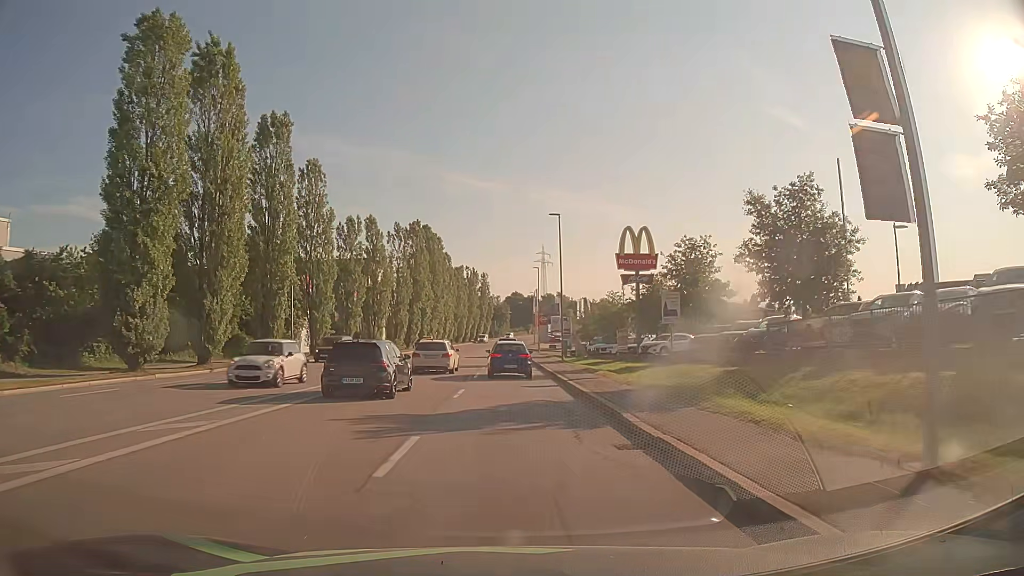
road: tertiary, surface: asphalt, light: Day
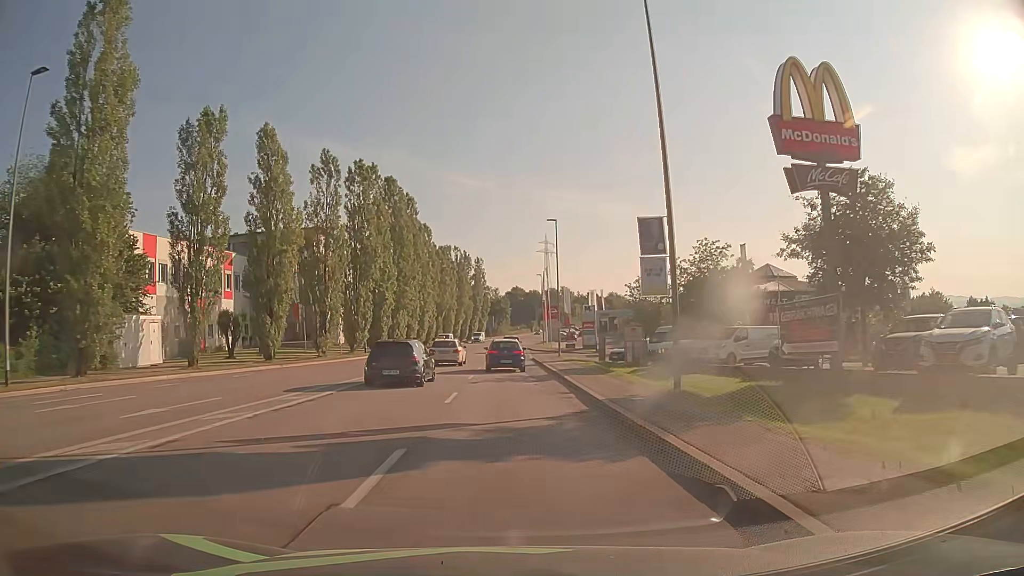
(+0.1, +31.4) m; 0°
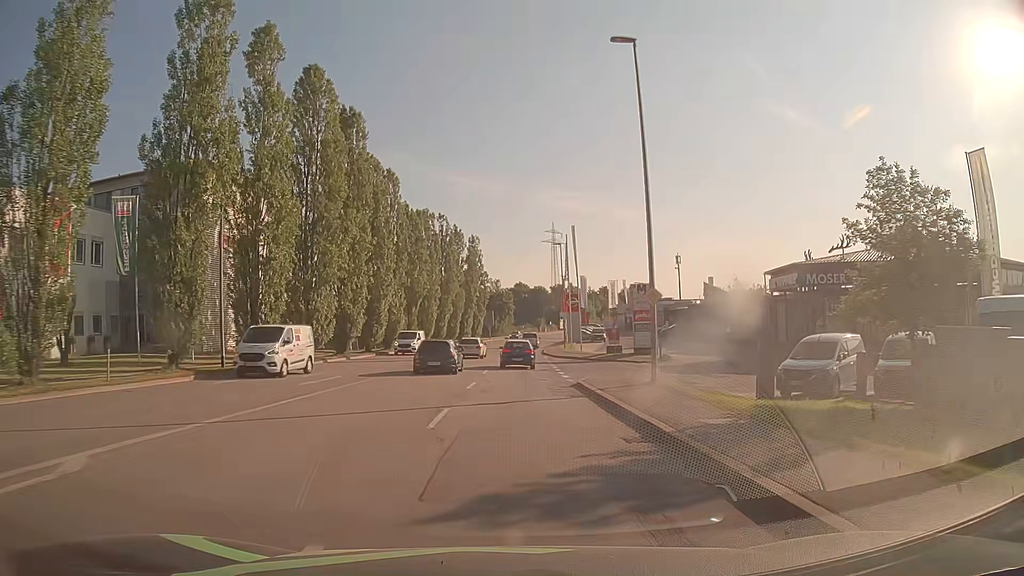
(-0.2, +31.5) m; 0°
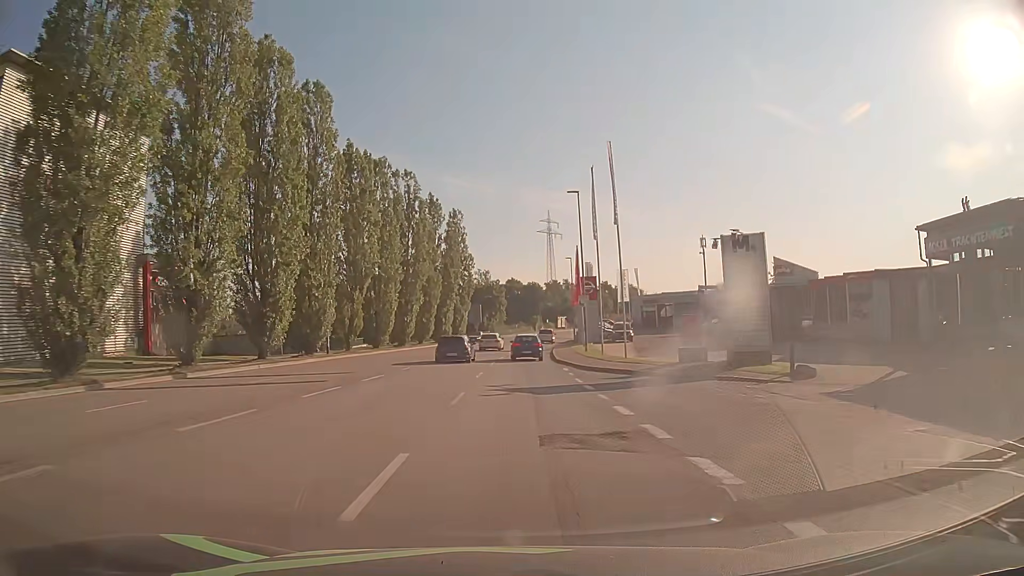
(+0.1, +23.5) m; +1°
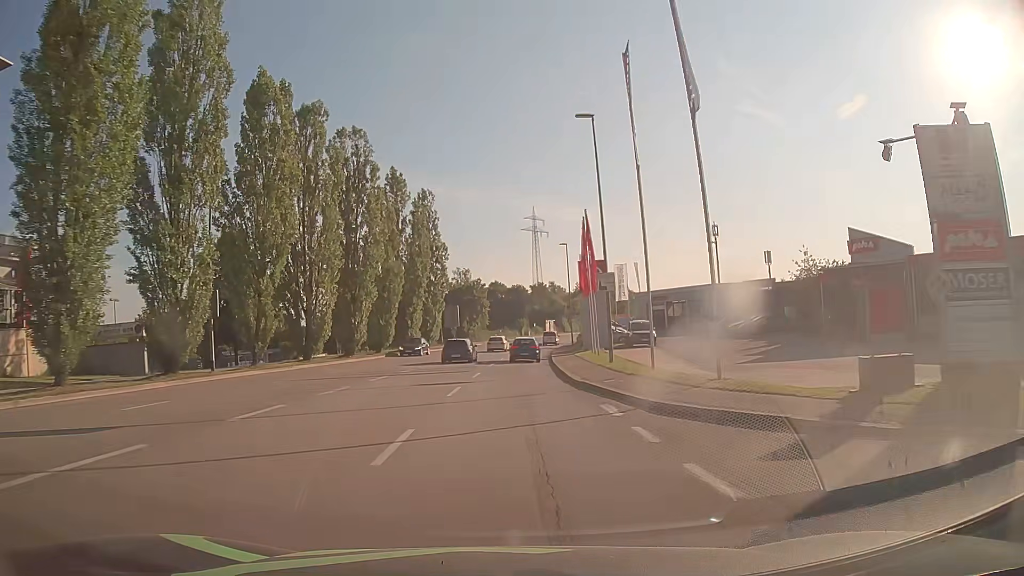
(+0.2, +15.8) m; +1°
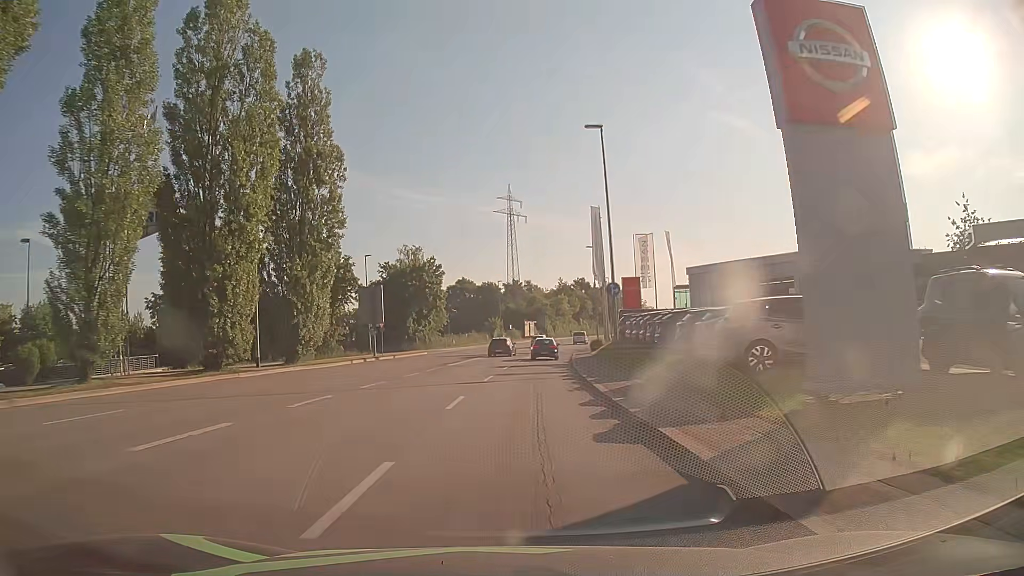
(+0.4, +39.1) m; +2°
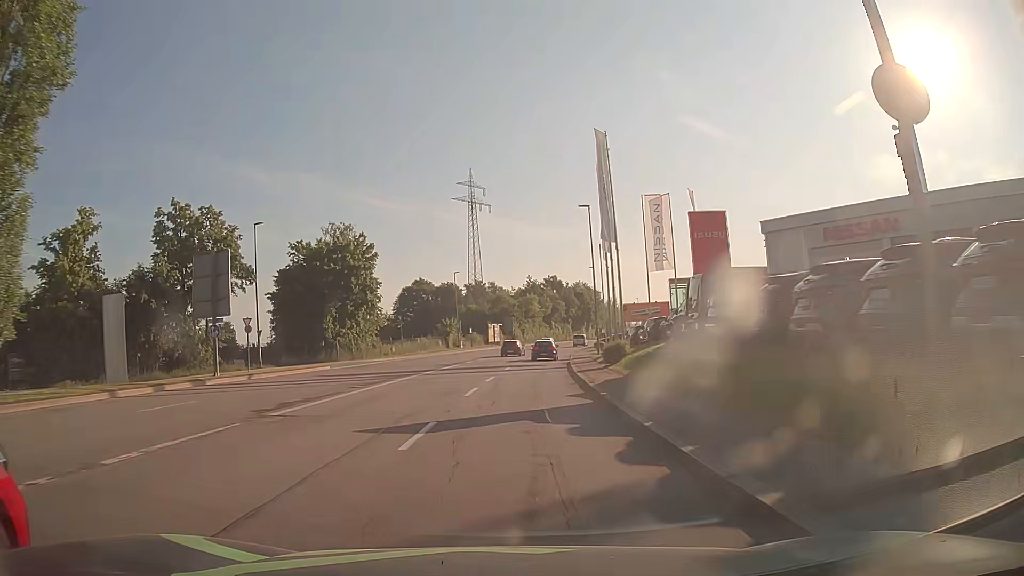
(+0.6, +23.3) m; +3°
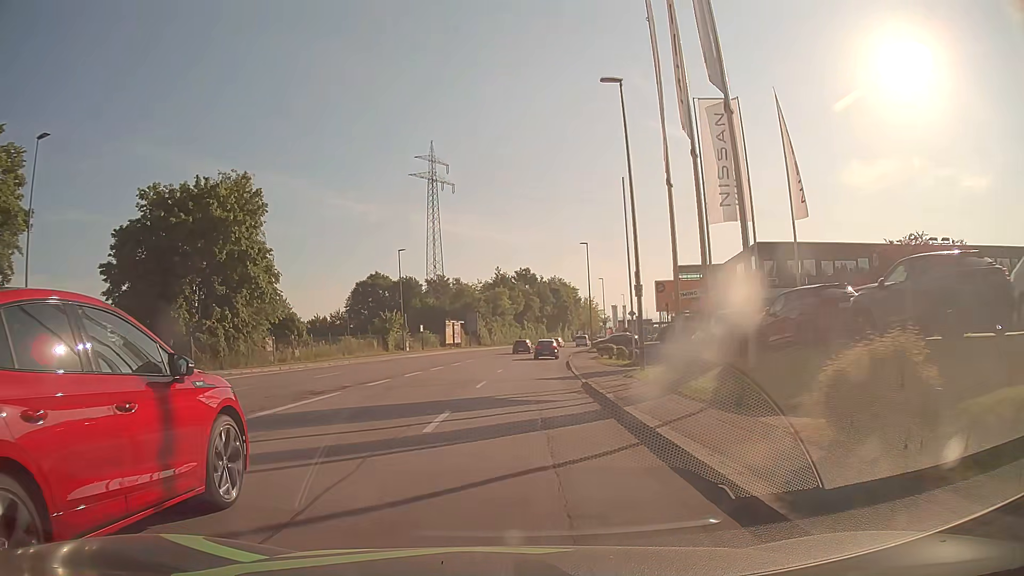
(+0.7, +23.2) m; +3°
(0, +10) (0, +20) (+1, +30) (+1, +40) (+2, +50) (+3, +60) (+5, +70) (+6, +80) (+8, +90) (+10, +99) m
